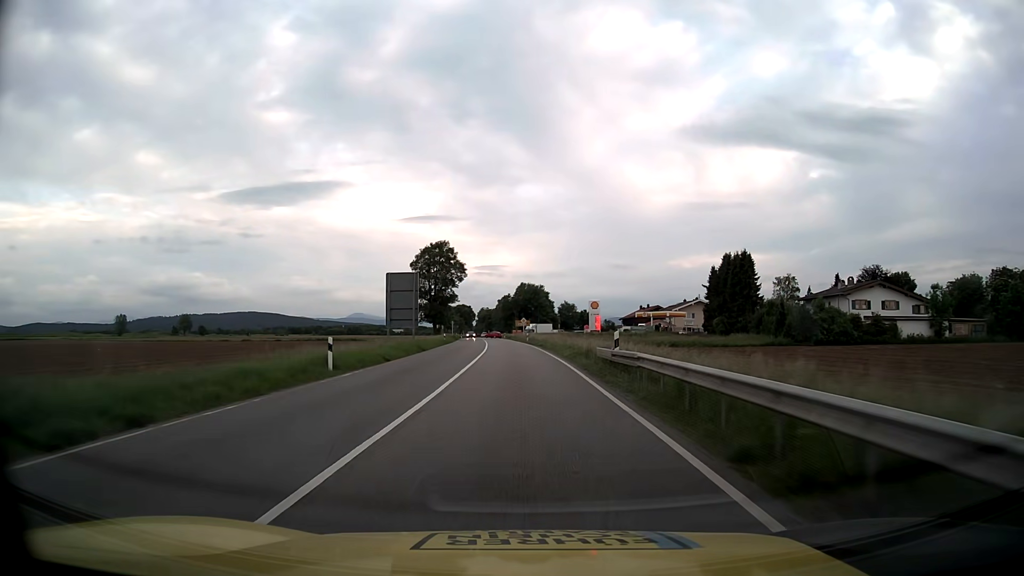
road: primary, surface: asphalt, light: Day
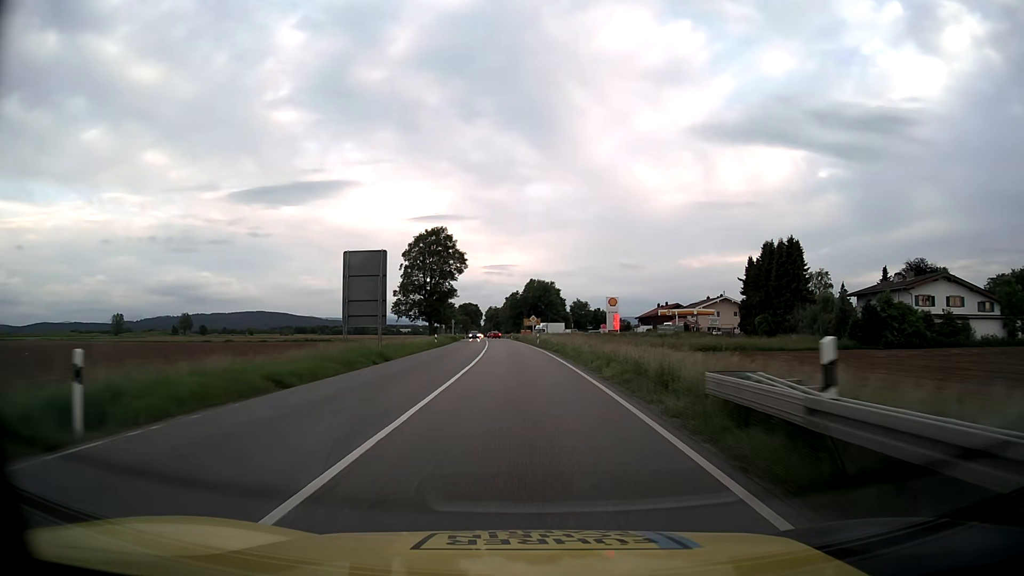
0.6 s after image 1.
(-0.1, +13.6) m; -1°
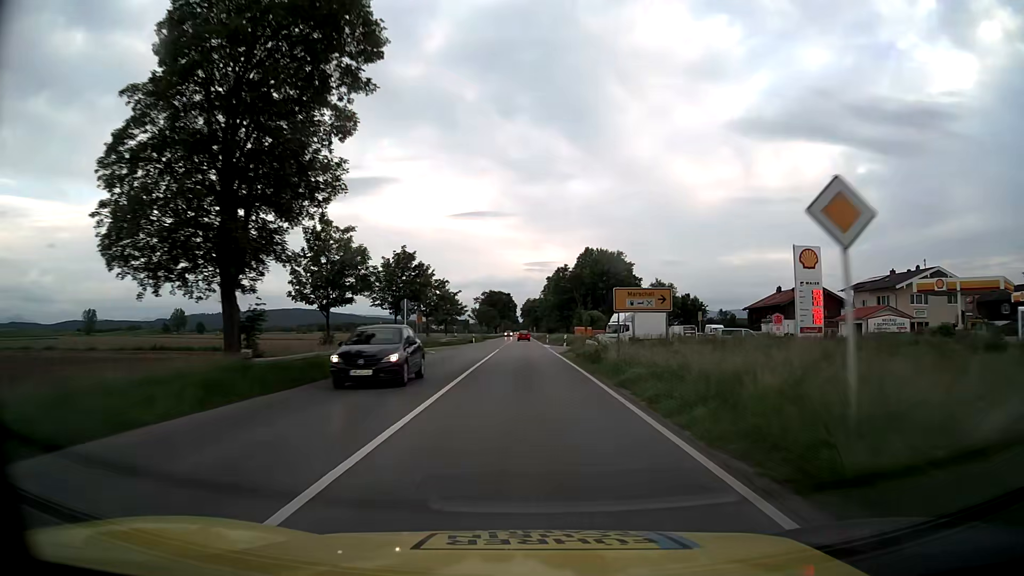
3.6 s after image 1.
(-2.3, +68.0) m; -4°
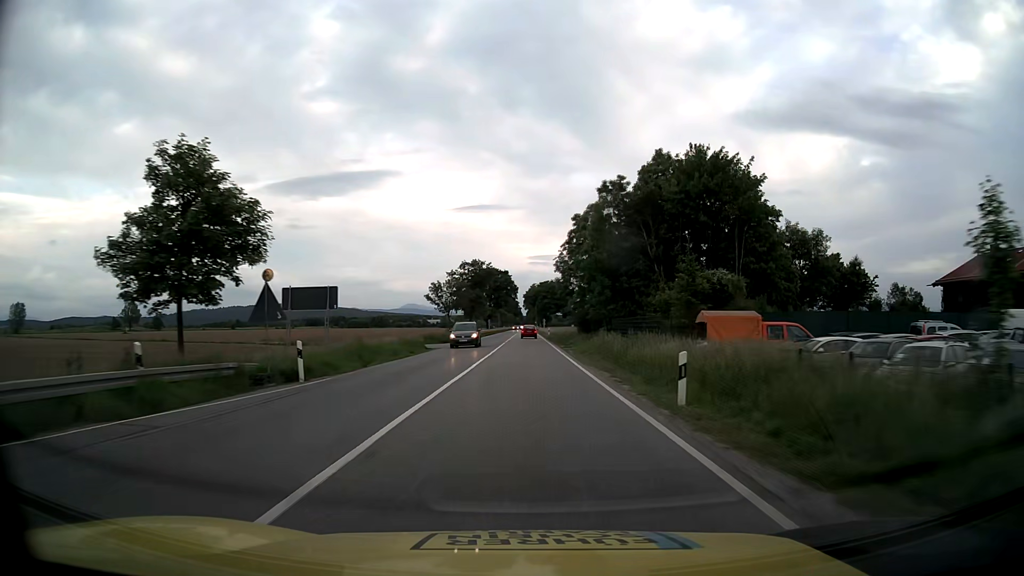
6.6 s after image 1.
(-0.3, +64.2) m; 0°
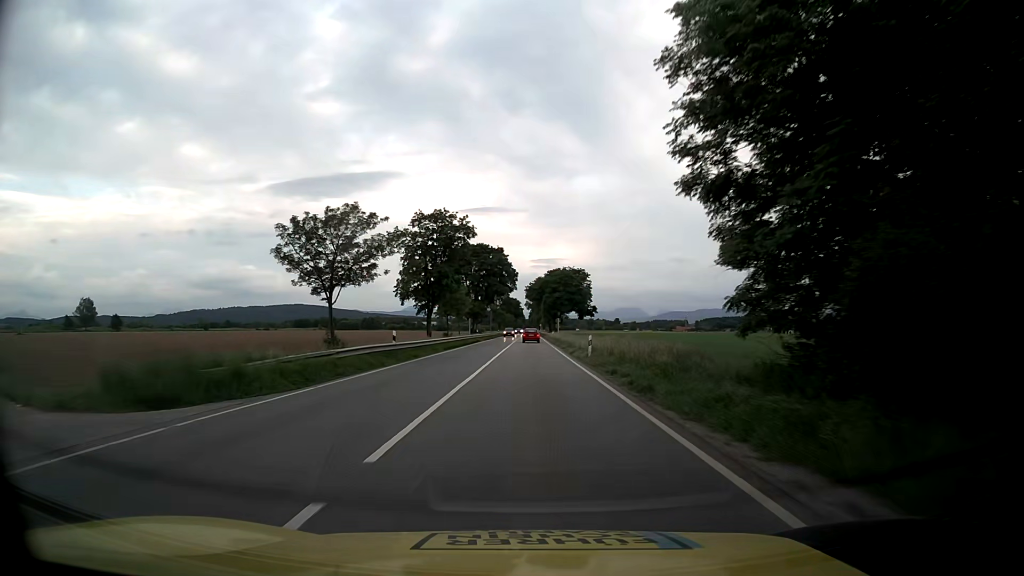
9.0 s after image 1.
(-0.2, +48.2) m; -1°
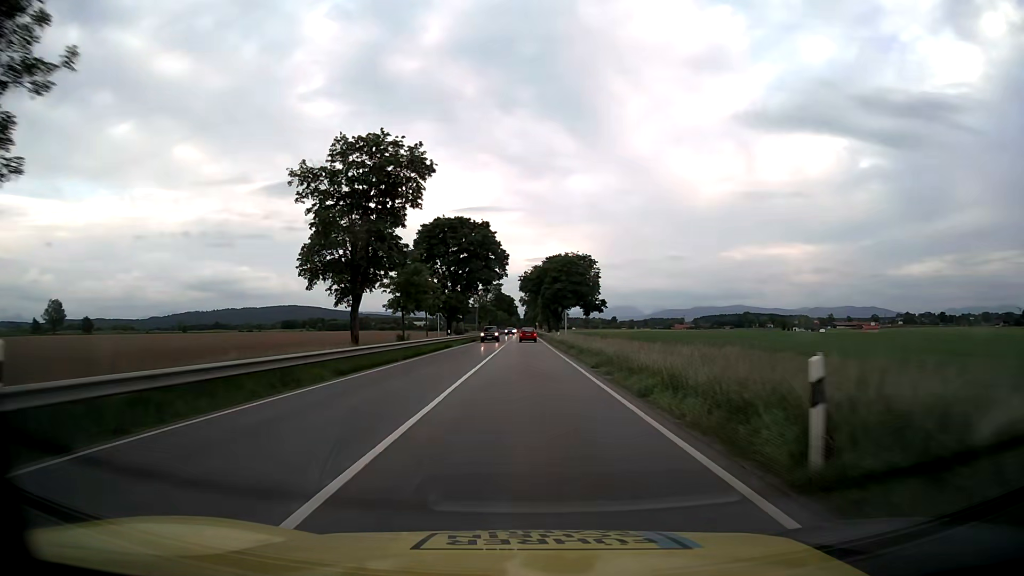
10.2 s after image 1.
(+0.2, +24.4) m; +1°
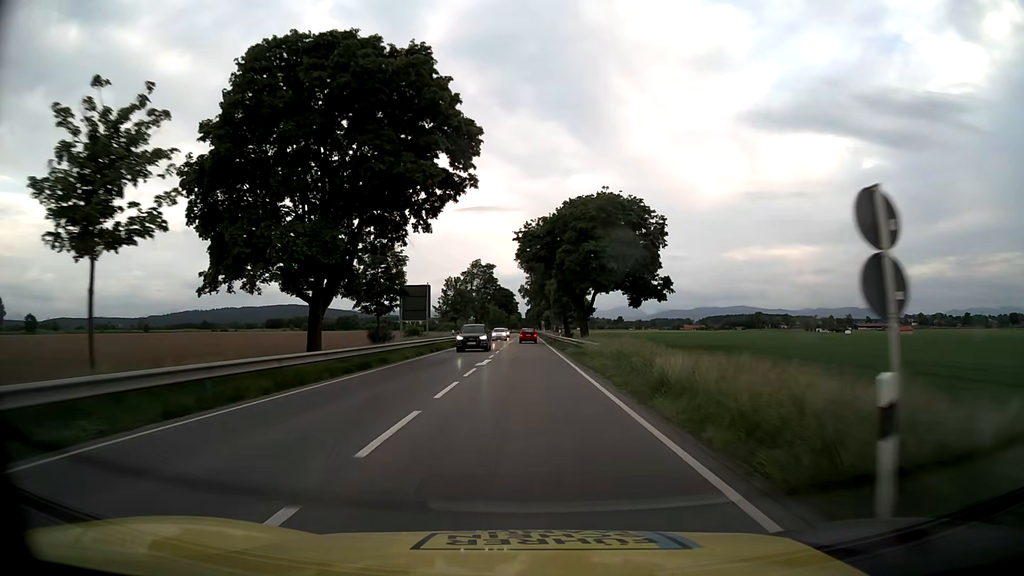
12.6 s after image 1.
(-0.2, +50.0) m; 0°
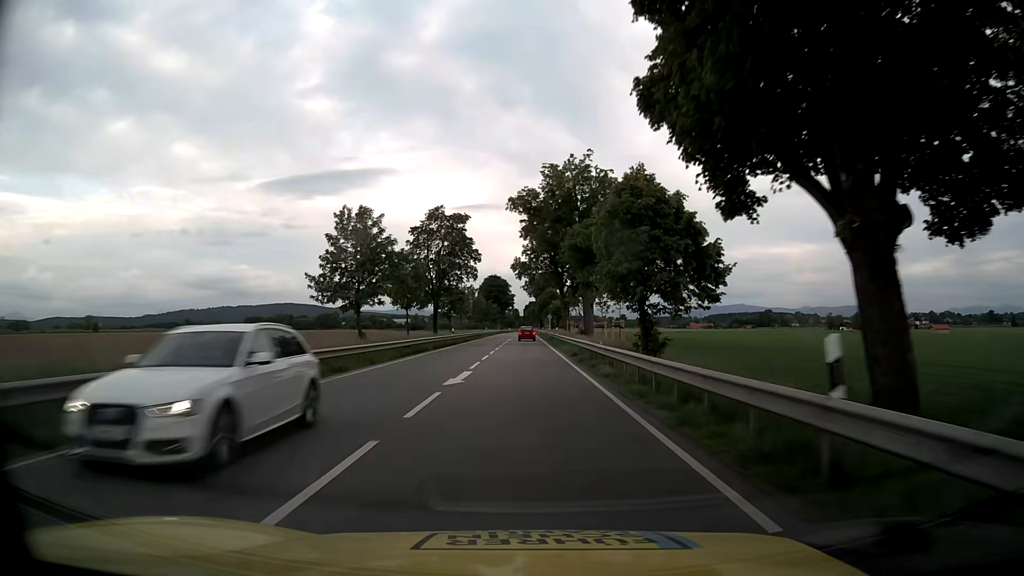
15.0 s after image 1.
(0.0, +51.1) m; 0°
(0, +10) (0, +20) (0, +30) (0, +40) (0, +50) (0, +60) (0, +70) (0, +80) (0, +90) (0, +100) m
